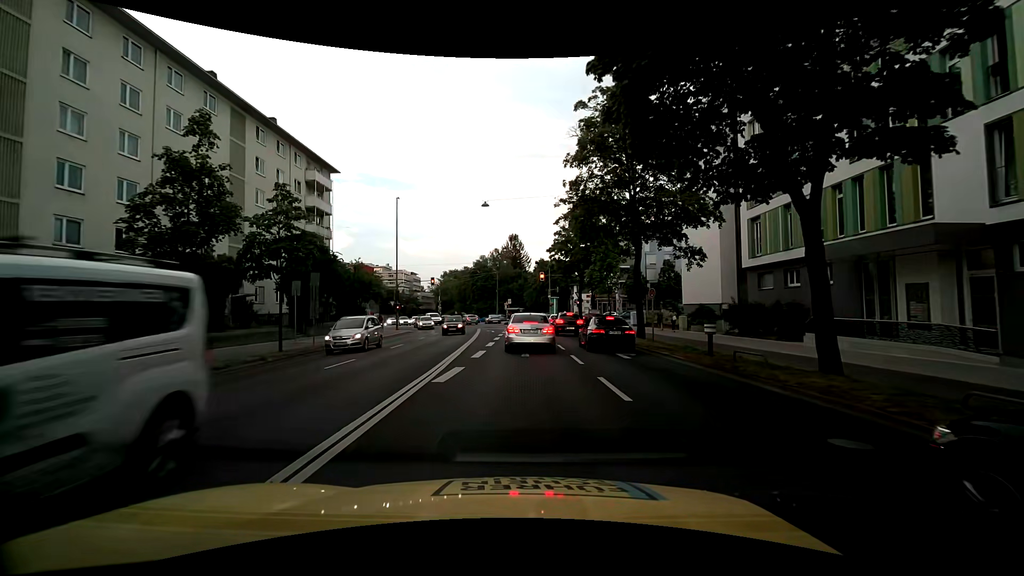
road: primary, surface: asphalt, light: Day
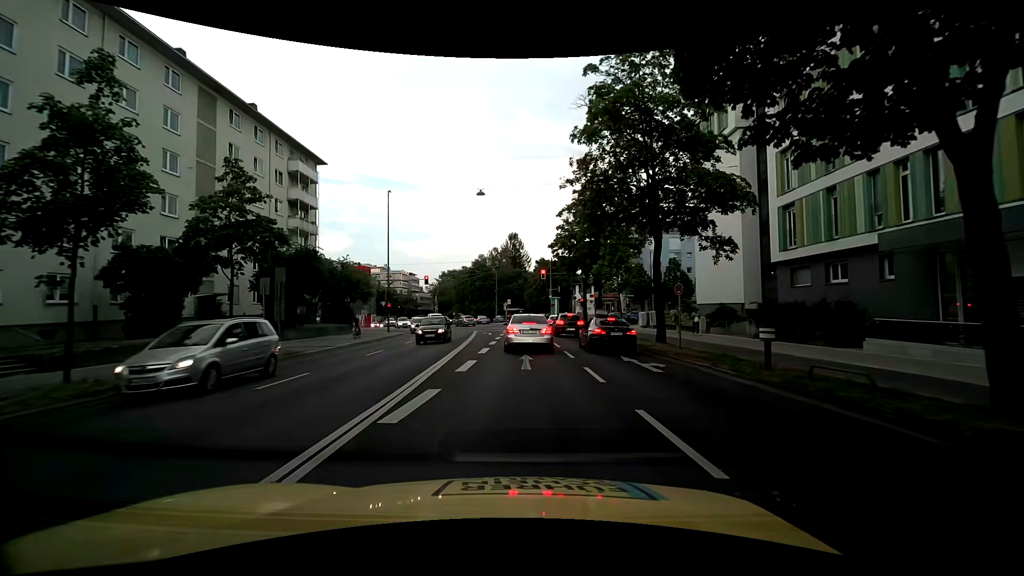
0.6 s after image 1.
(+0.1, +3.7) m; +1°
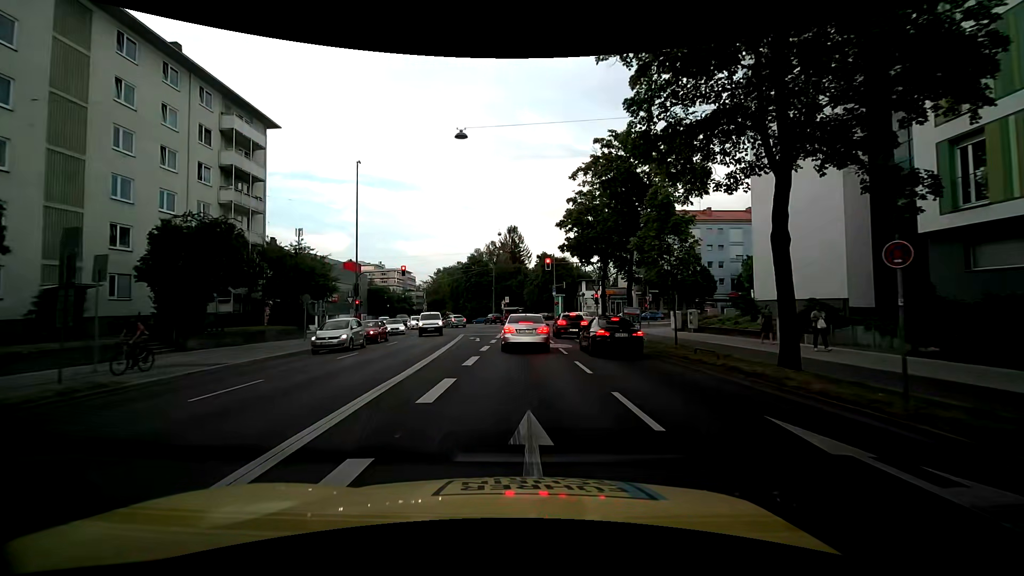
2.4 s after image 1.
(+0.1, +10.5) m; 0°
